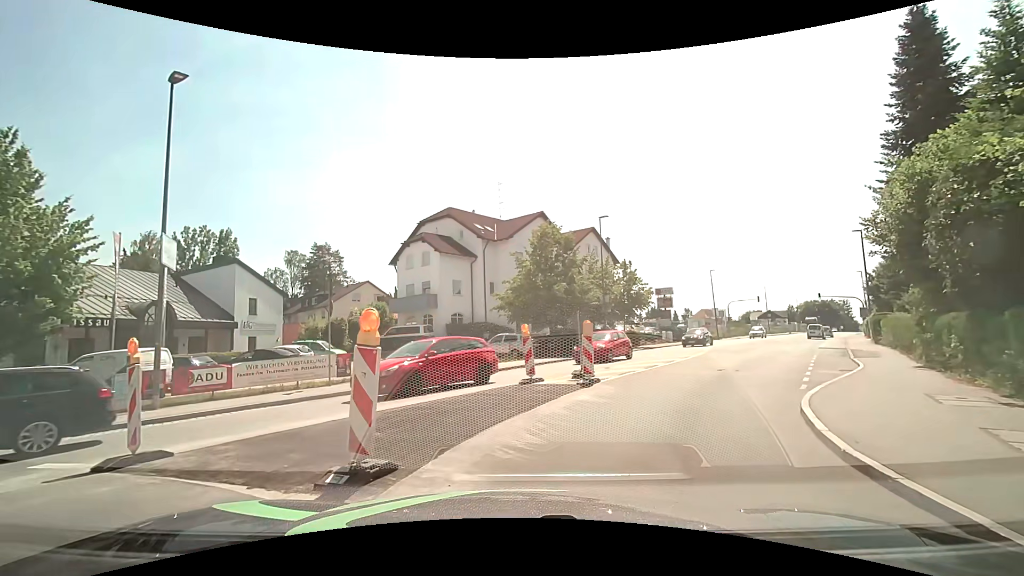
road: tertiary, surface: asphalt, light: Day
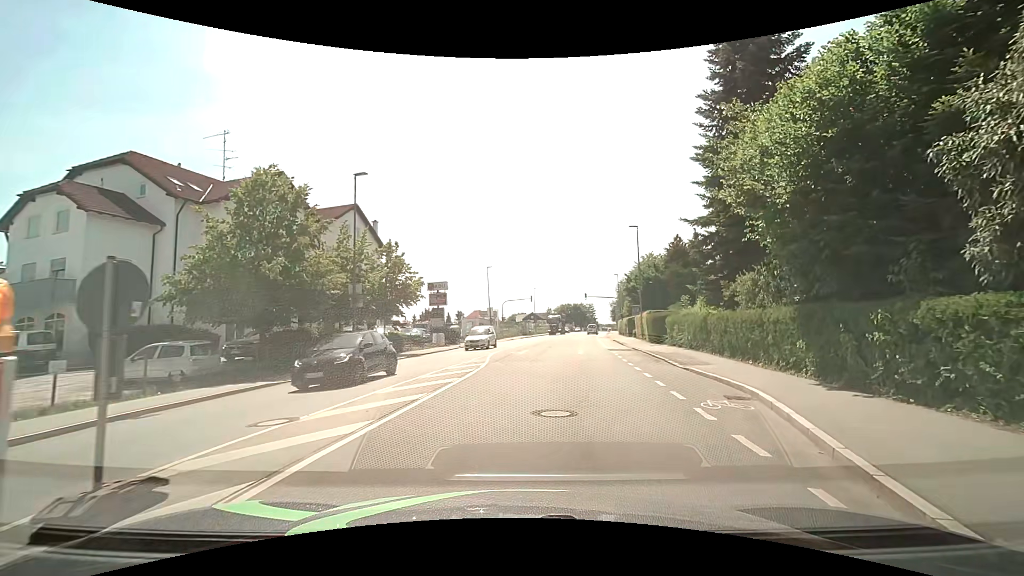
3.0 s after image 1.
(+2.5, +10.4) m; +26°
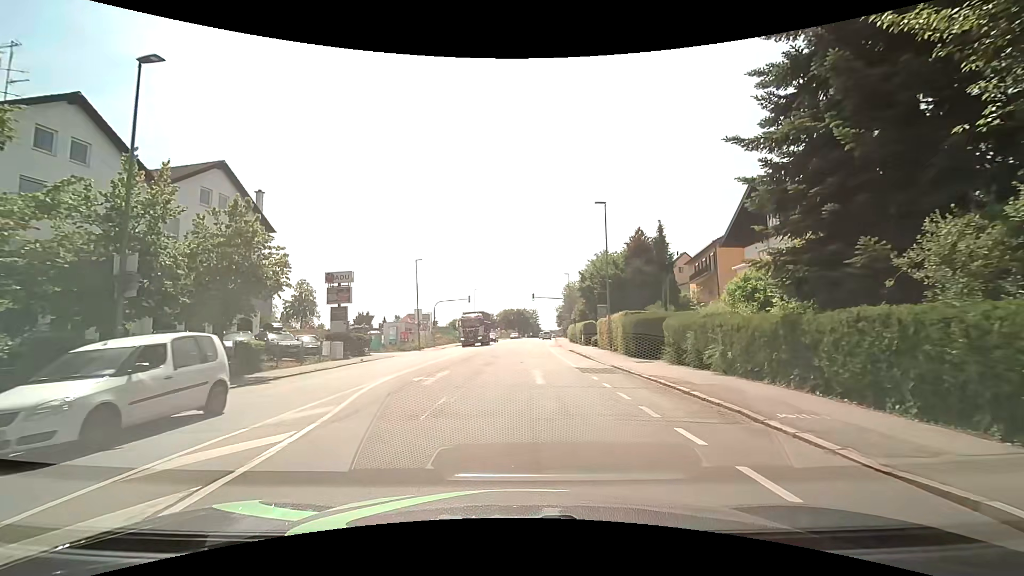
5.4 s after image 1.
(+1.0, +11.6) m; +8°
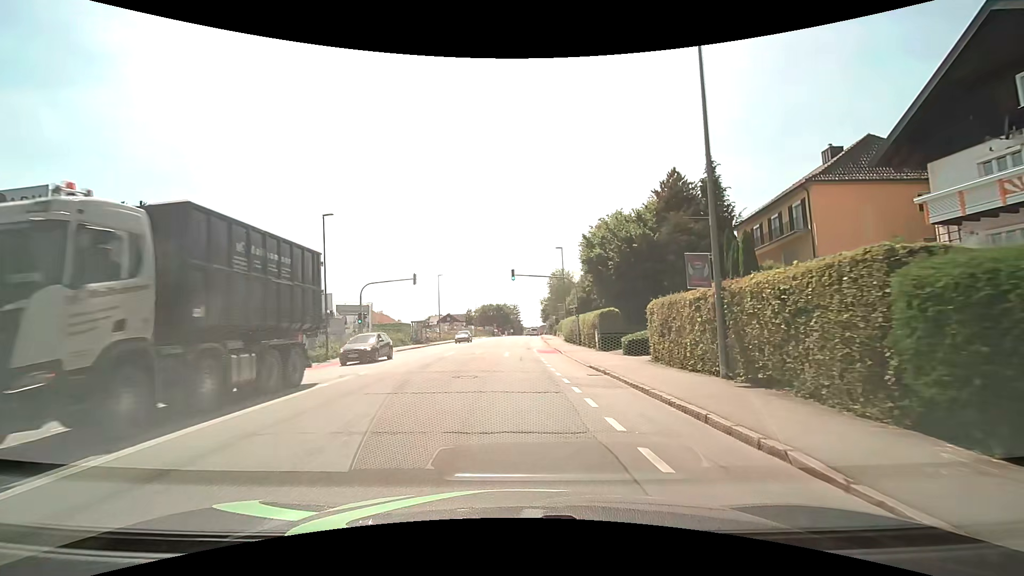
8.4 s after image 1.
(+0.7, +21.7) m; +3°
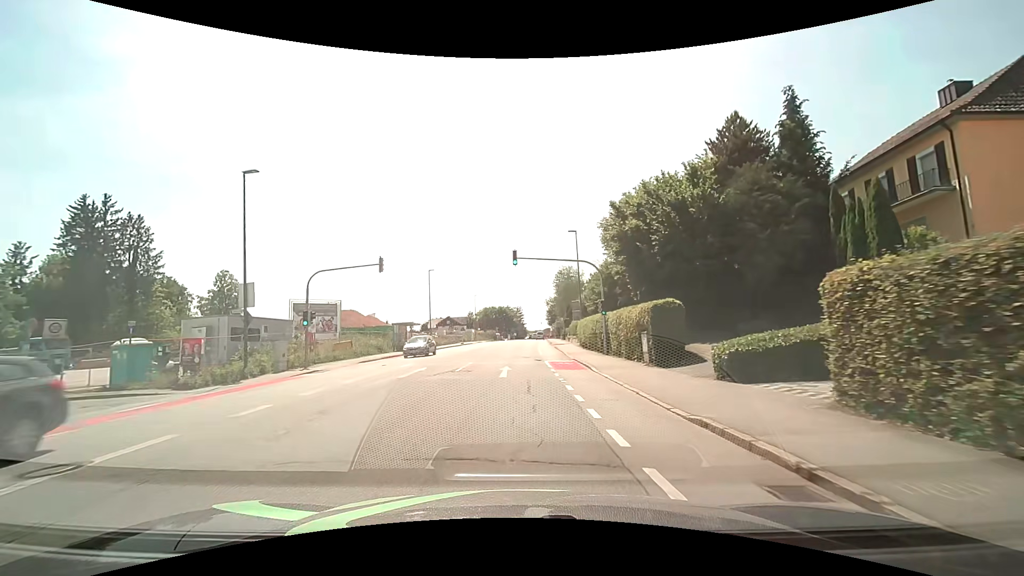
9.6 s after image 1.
(-0.1, +10.9) m; 0°
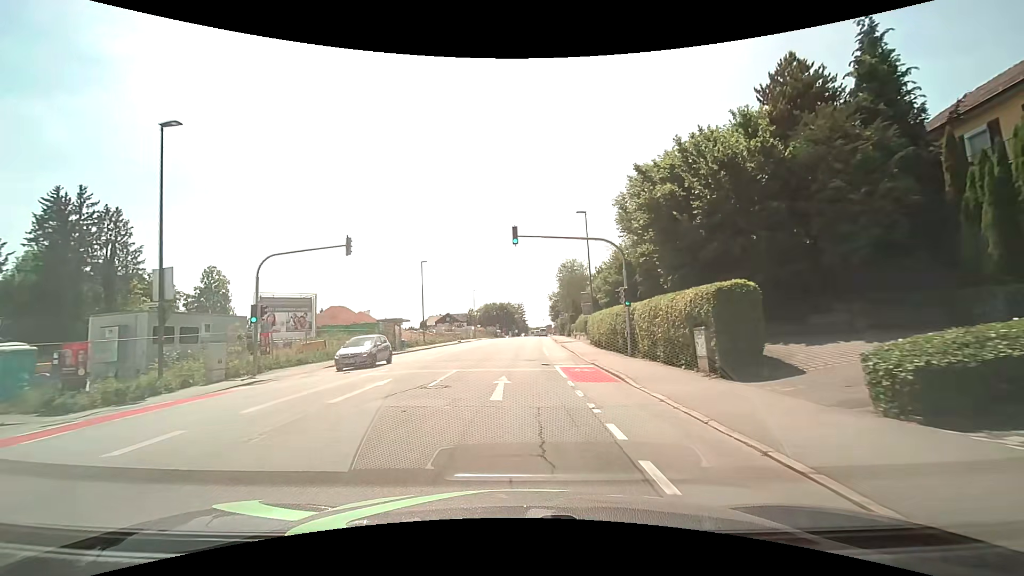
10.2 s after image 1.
(0.0, +5.9) m; 0°
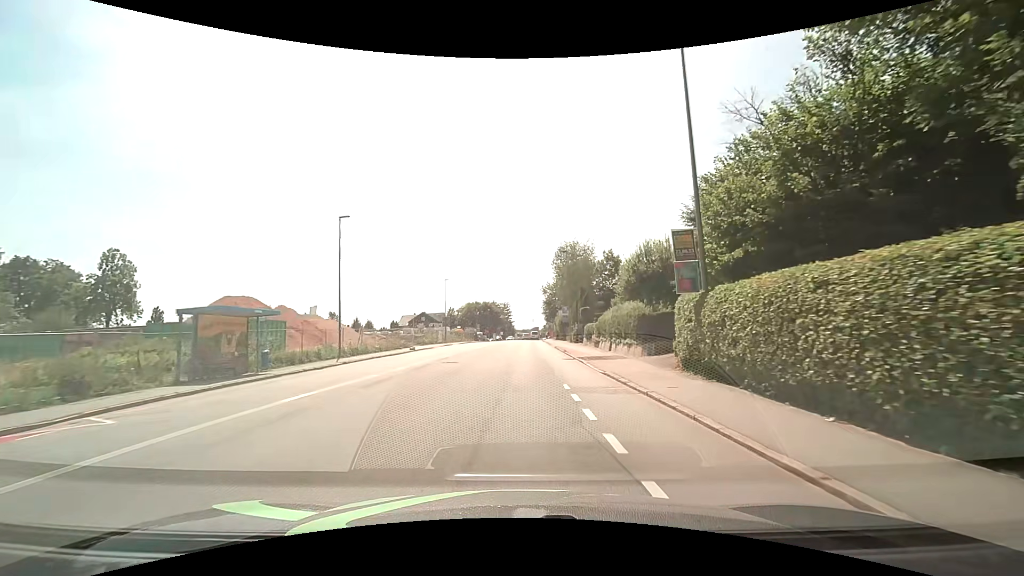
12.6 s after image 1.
(+0.1, +24.5) m; +1°
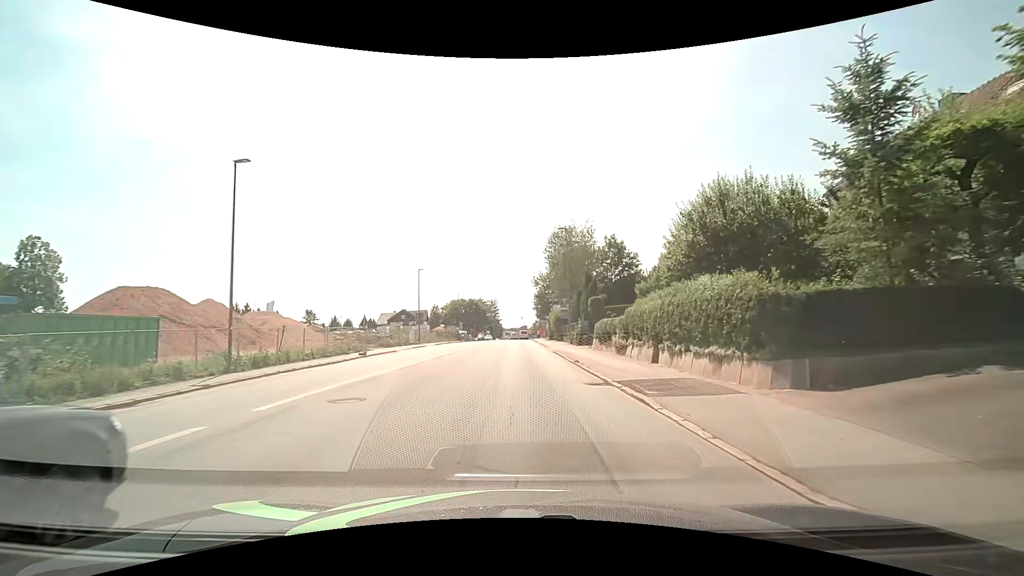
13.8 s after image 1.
(+0.2, +12.0) m; +2°
(0, +10) (0, +20) (0, +30) (0, +40) (0, +50) (0, +60) (0, +70) (+1, +80) (+1, +90) (+1, +100) m
